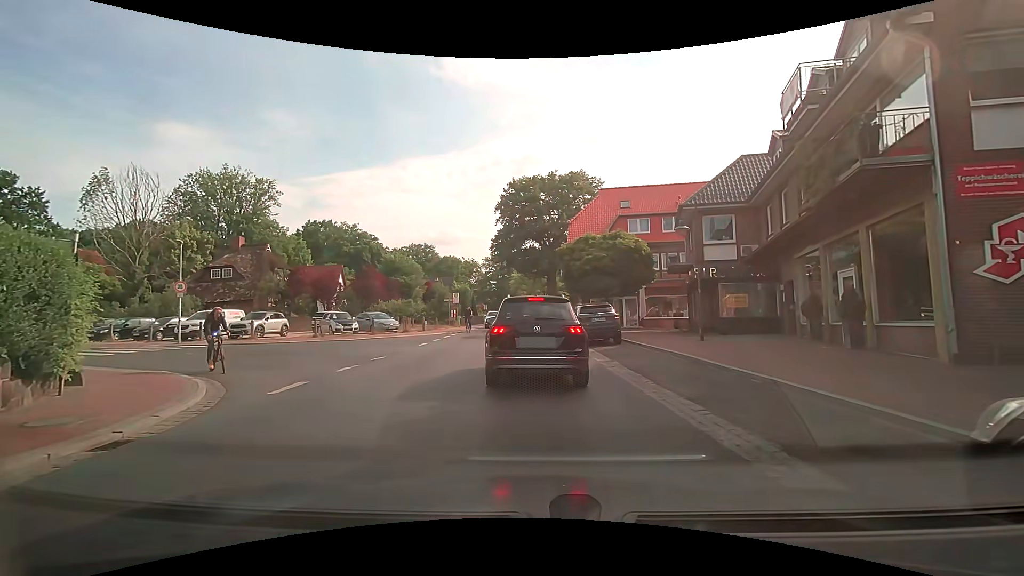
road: secondary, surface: asphalt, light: Day
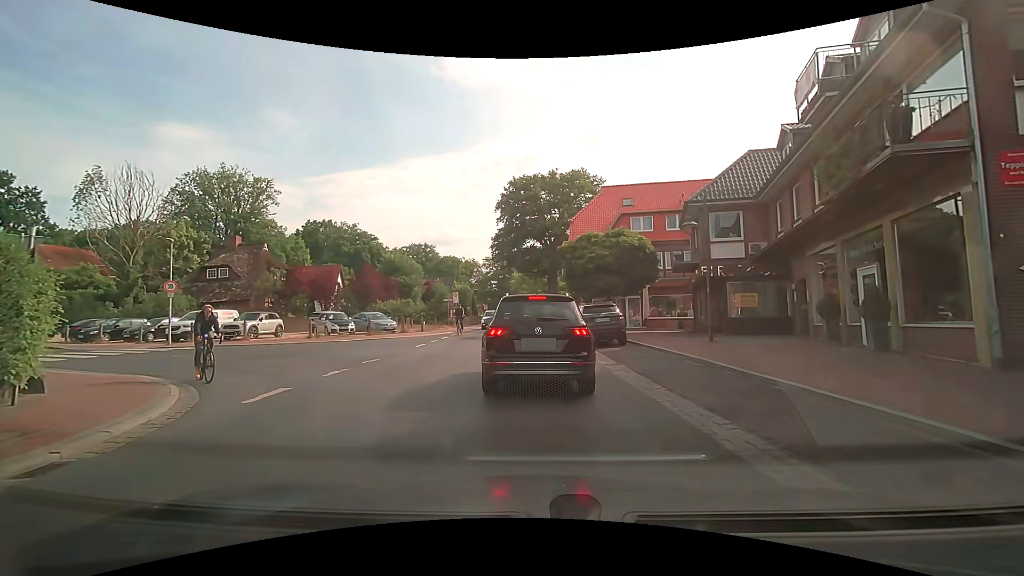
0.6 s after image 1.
(0.0, +0.8) m; 0°
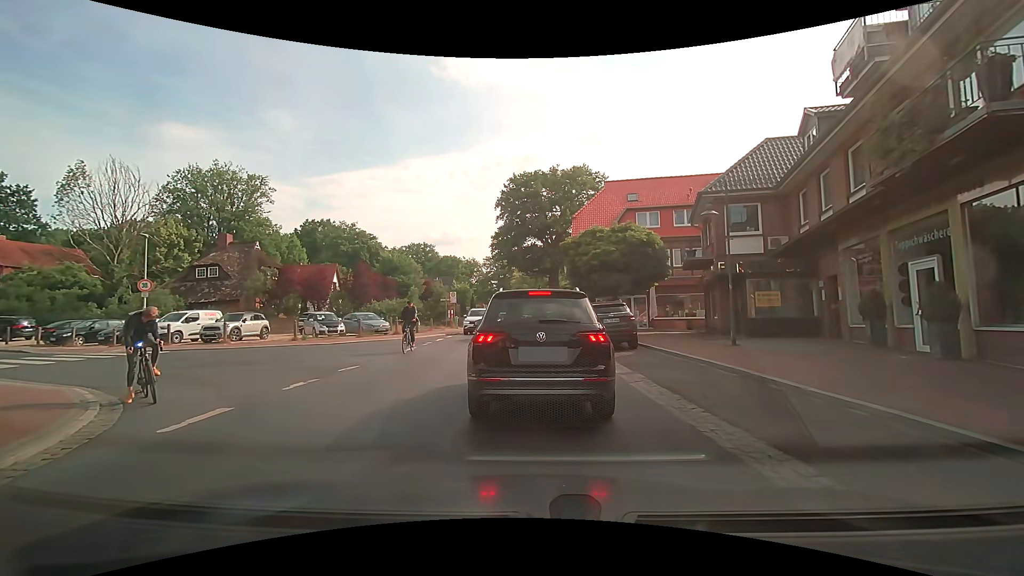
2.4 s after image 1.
(0.0, +1.8) m; 0°
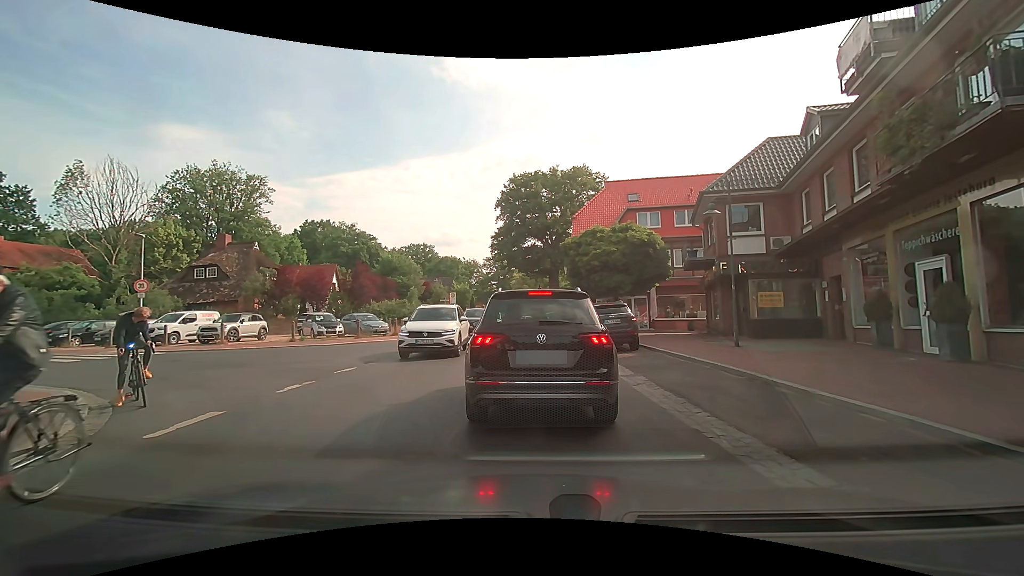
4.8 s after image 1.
(0.0, +0.3) m; 0°
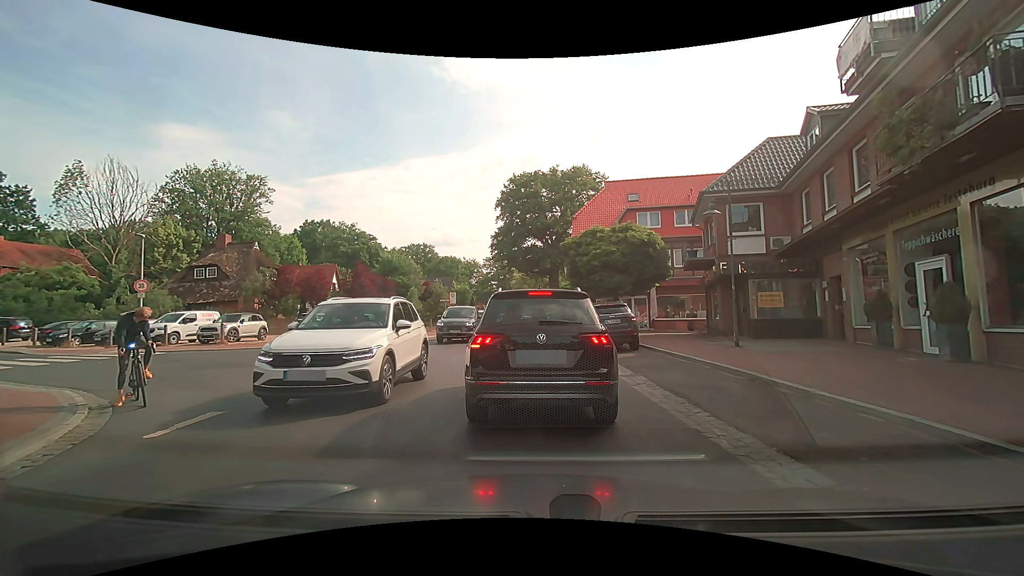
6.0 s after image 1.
(0.0, 0.0) m; 0°
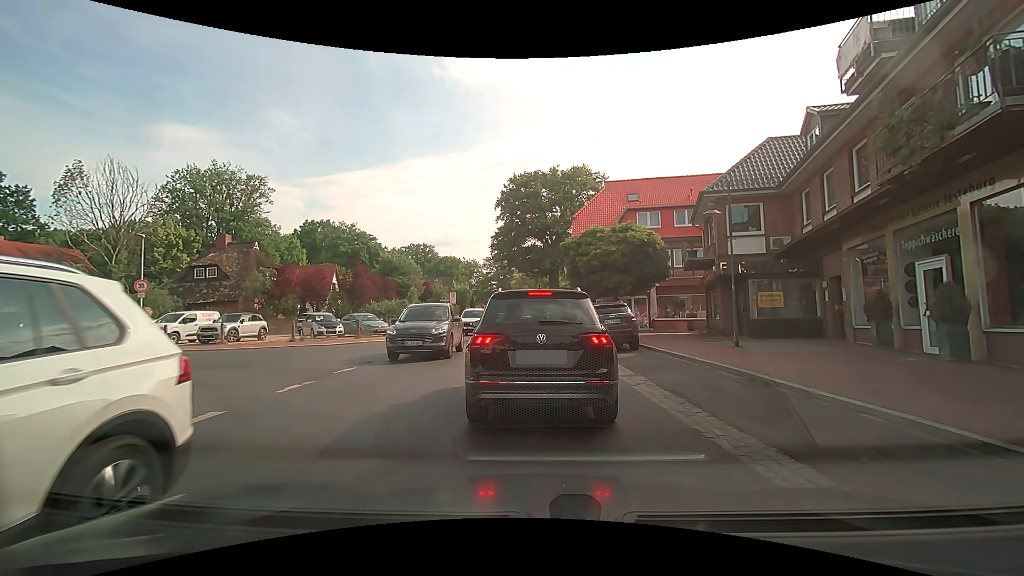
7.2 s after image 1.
(0.0, 0.0) m; 0°
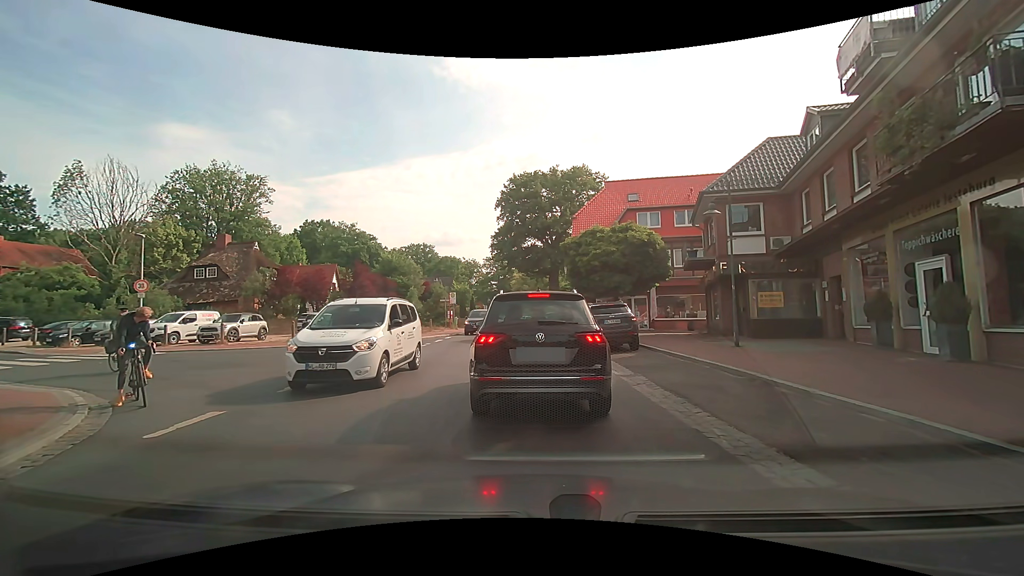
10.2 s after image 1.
(0.0, 0.0) m; 0°
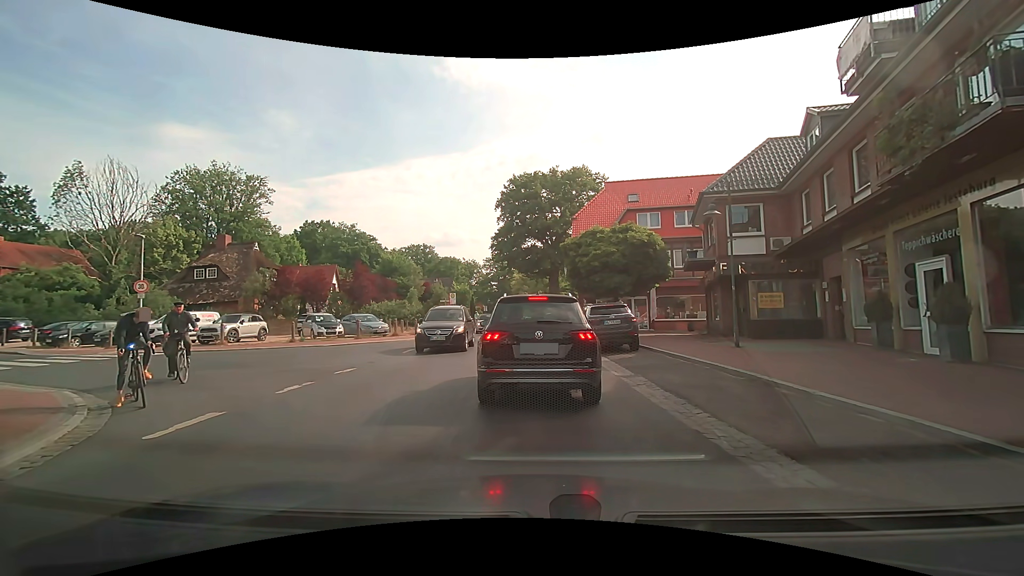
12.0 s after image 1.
(0.0, 0.0) m; 0°
(0, +10) (0, +20) (-1, +30) (-1, +40) (-1, +50) (-2, +60) (-2, +70) (-2, +80) (-3, +90) (-5, +100) m
